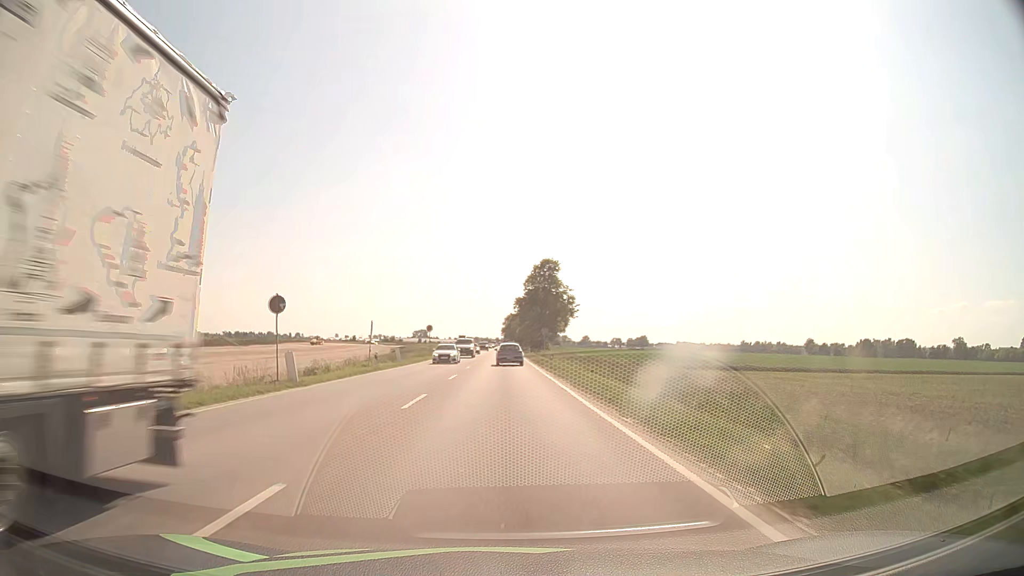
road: unclassified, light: Day
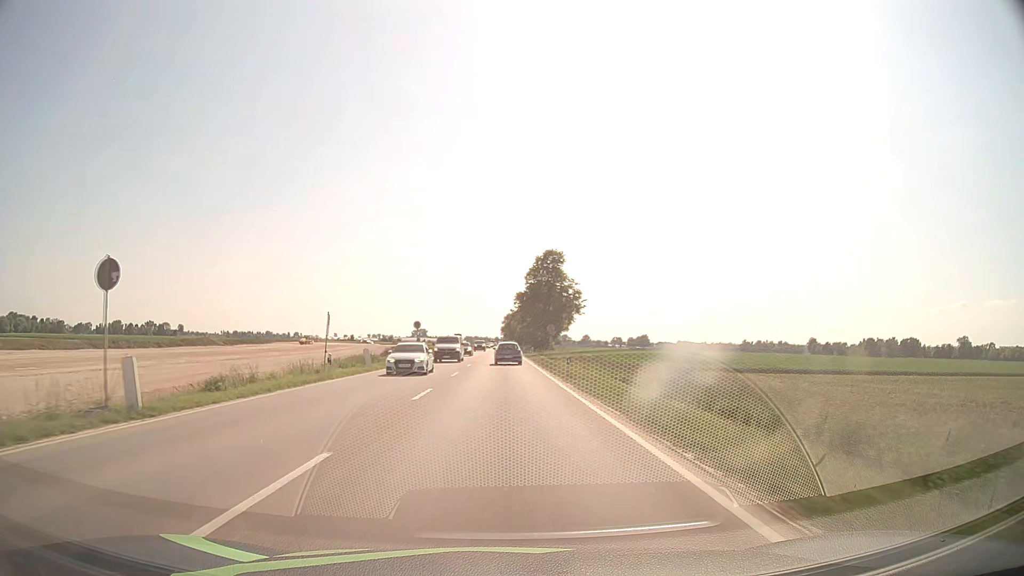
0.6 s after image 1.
(0.0, +10.2) m; 0°
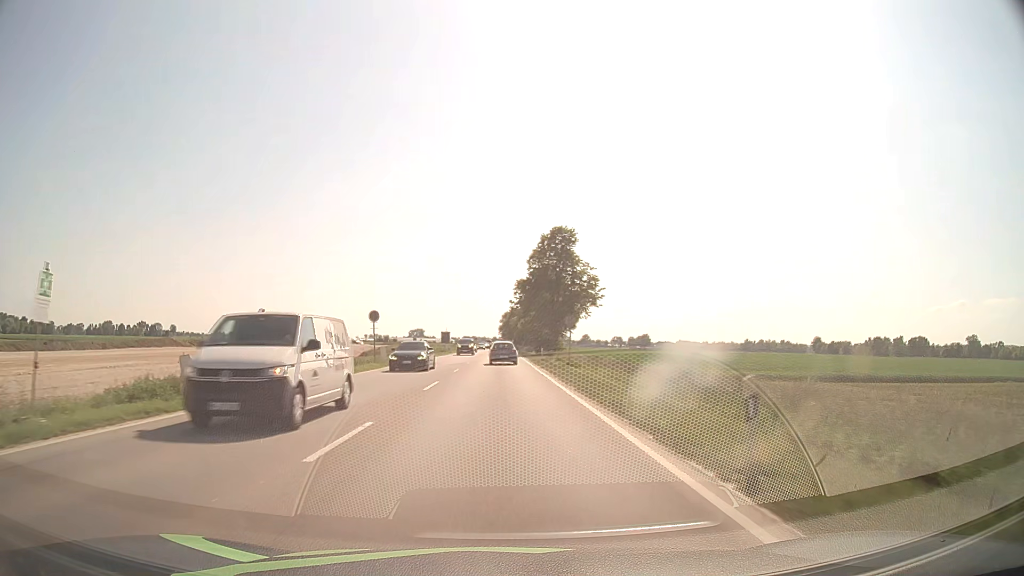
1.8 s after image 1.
(0.0, +20.5) m; 0°
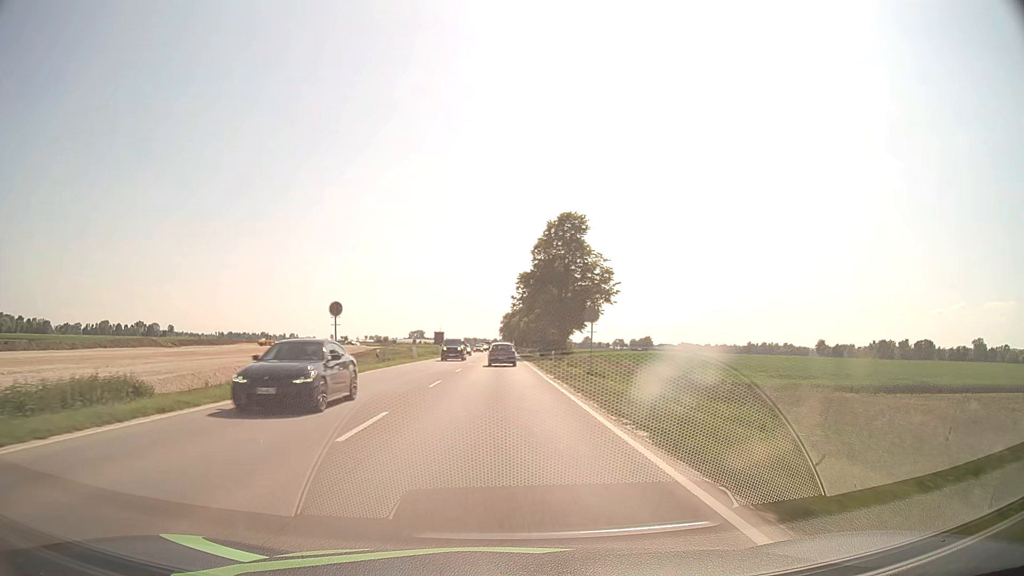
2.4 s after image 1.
(0.0, +10.3) m; 0°
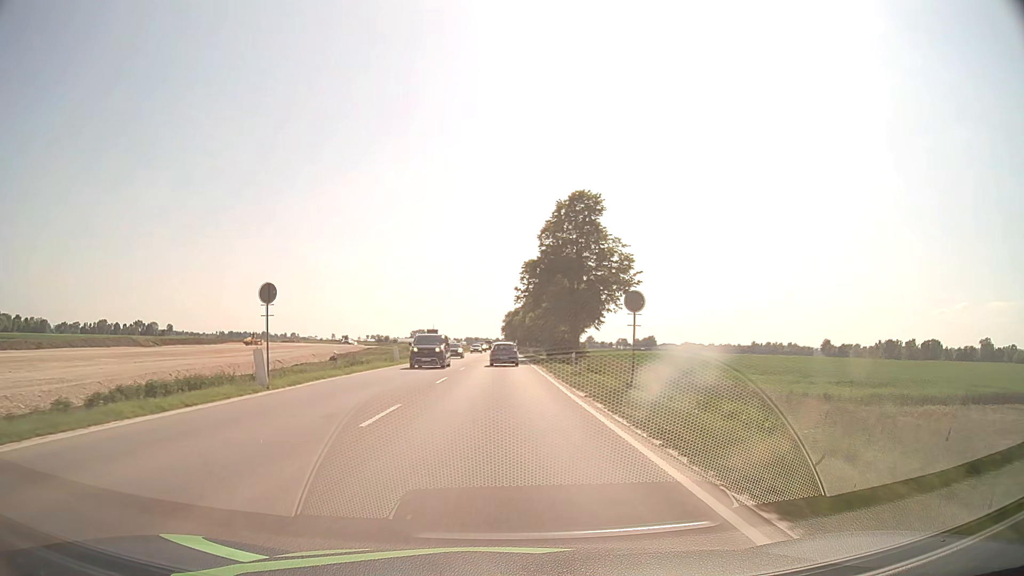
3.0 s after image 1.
(0.0, +10.3) m; 0°
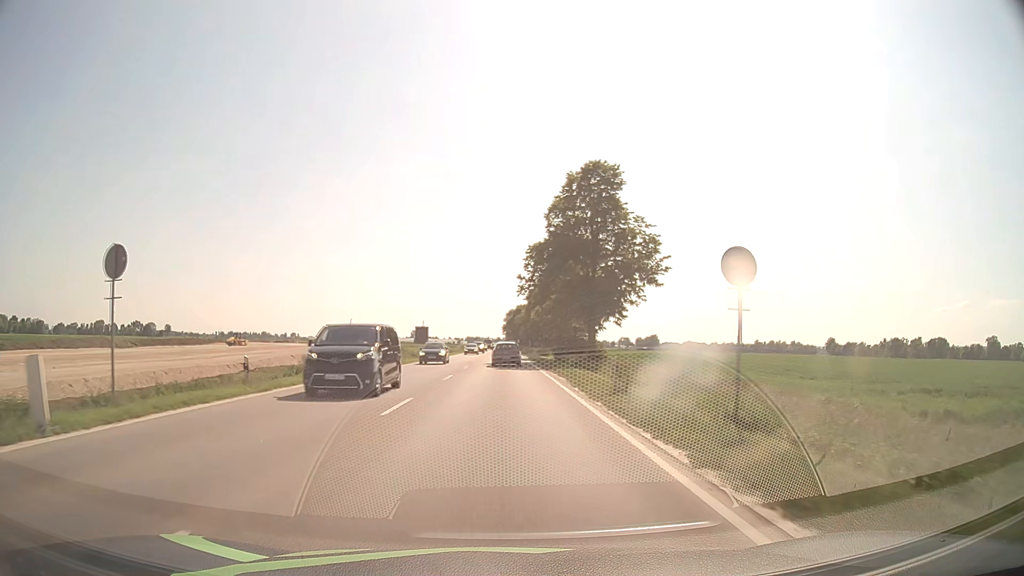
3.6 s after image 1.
(0.0, +10.2) m; 0°
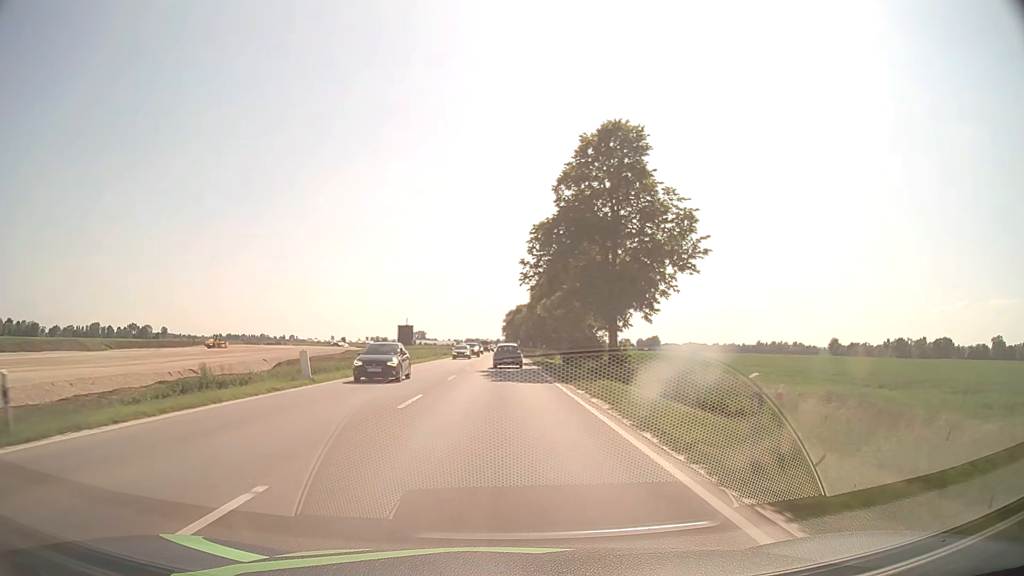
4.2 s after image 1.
(0.0, +10.2) m; 0°
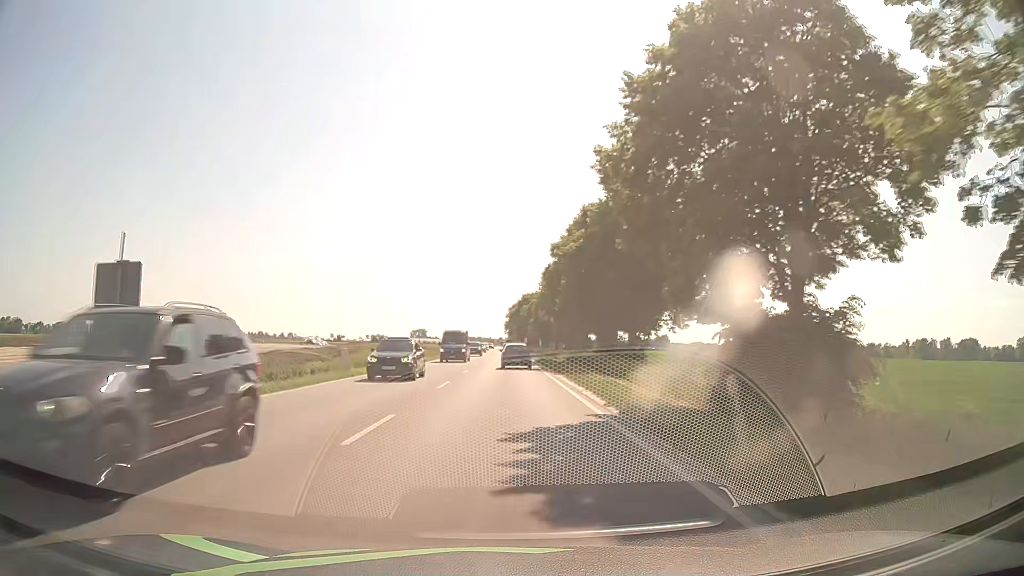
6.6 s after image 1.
(0.0, +41.2) m; 0°
(0, +10) (0, +20) (0, +30) (0, +40) (0, +50) (0, +60) (0, +70) (0, +80) (0, +90) (0, +100) m
